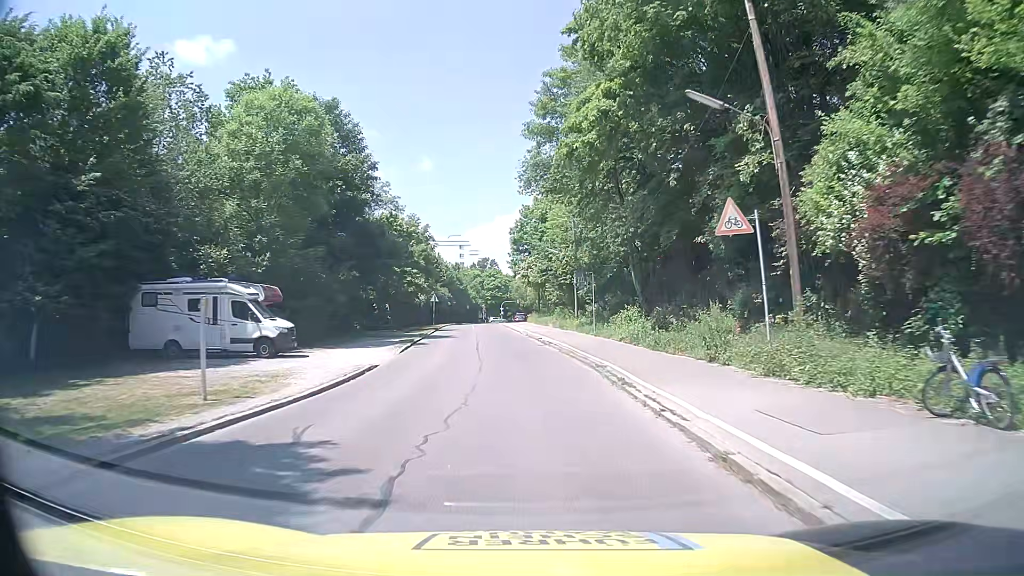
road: residential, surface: asphalt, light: Day
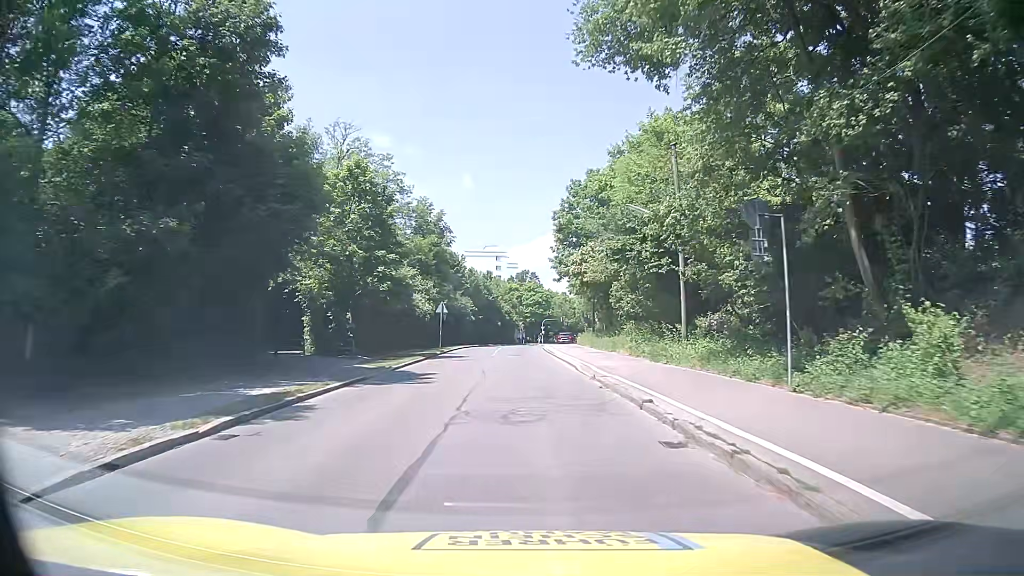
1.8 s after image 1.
(-0.7, +22.2) m; -4°
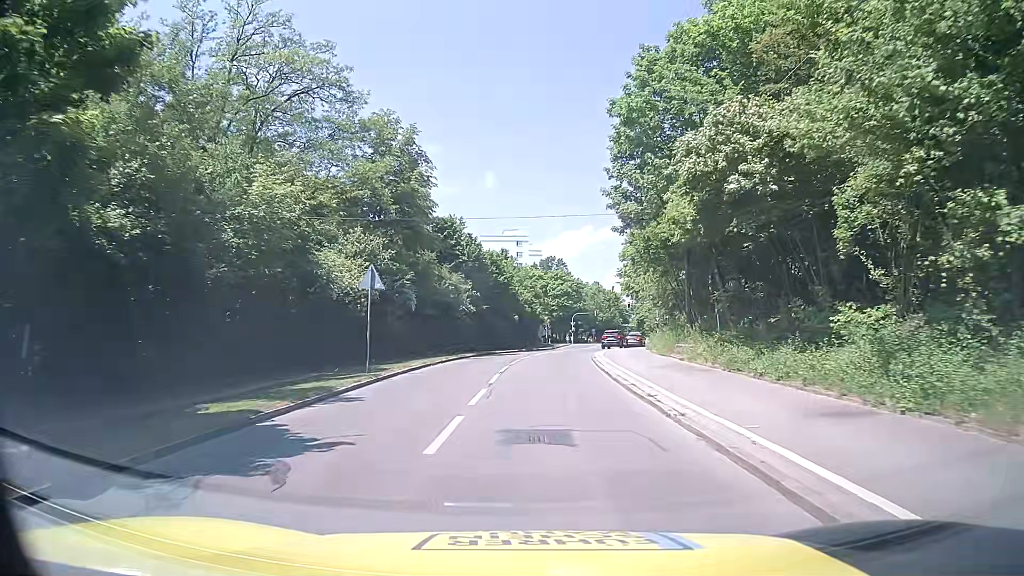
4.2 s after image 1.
(-0.4, +26.2) m; -2°
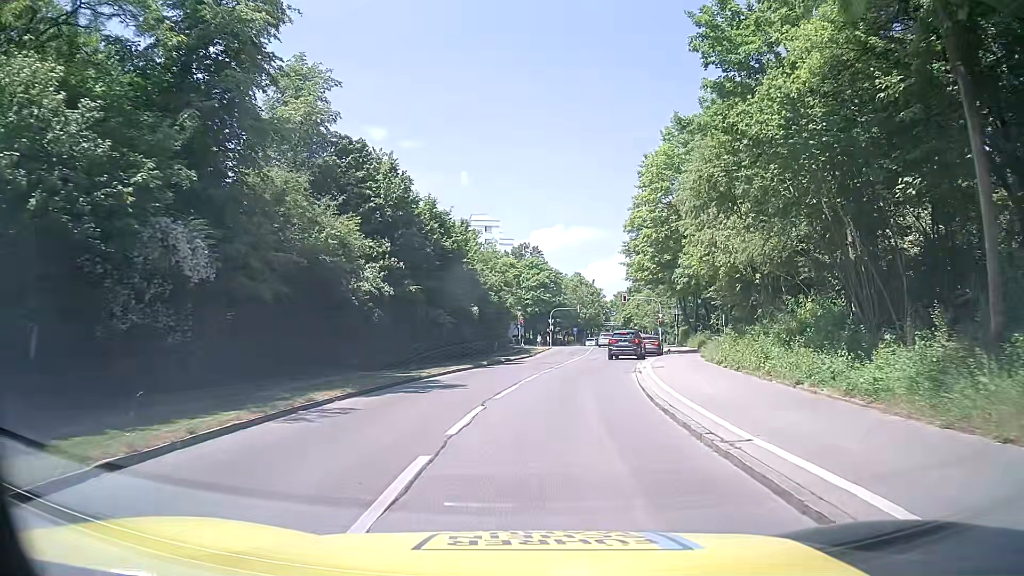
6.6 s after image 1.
(+0.3, +20.9) m; +2°
